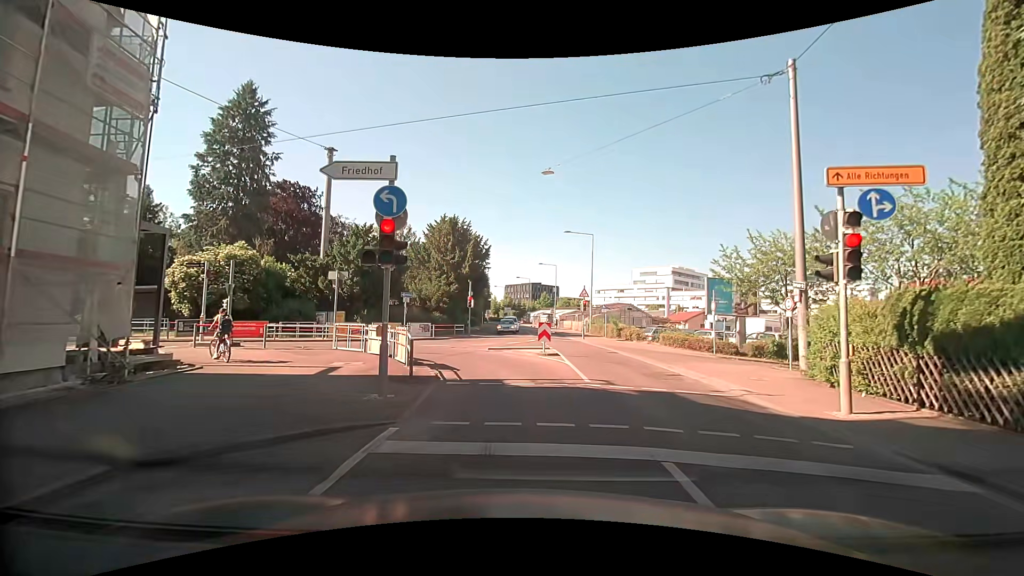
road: tertiary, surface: asphalt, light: Day
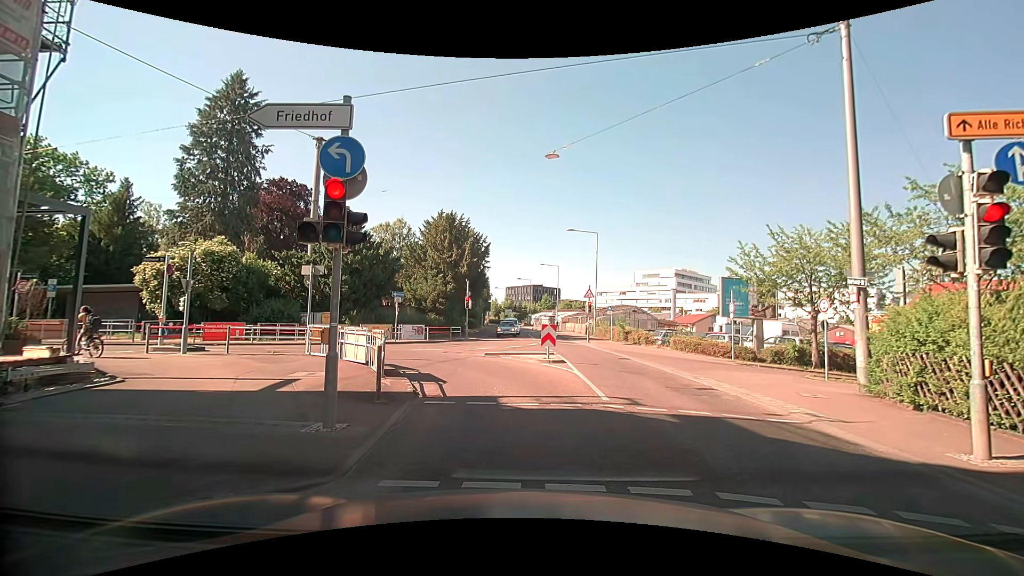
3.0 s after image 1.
(-0.1, +2.3) m; -3°
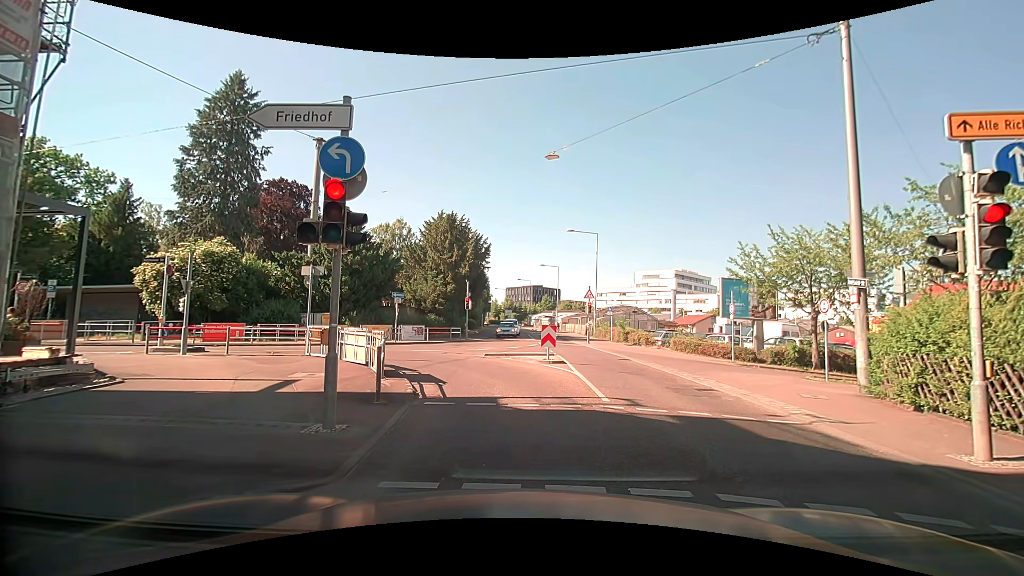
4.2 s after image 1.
(0.0, 0.0) m; 0°
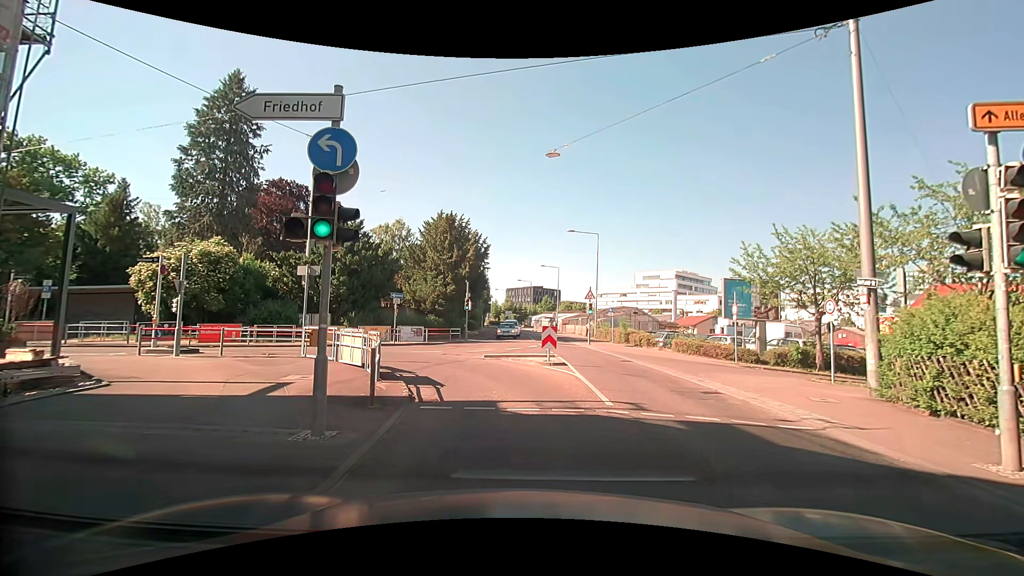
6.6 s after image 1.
(0.0, +0.3) m; 0°
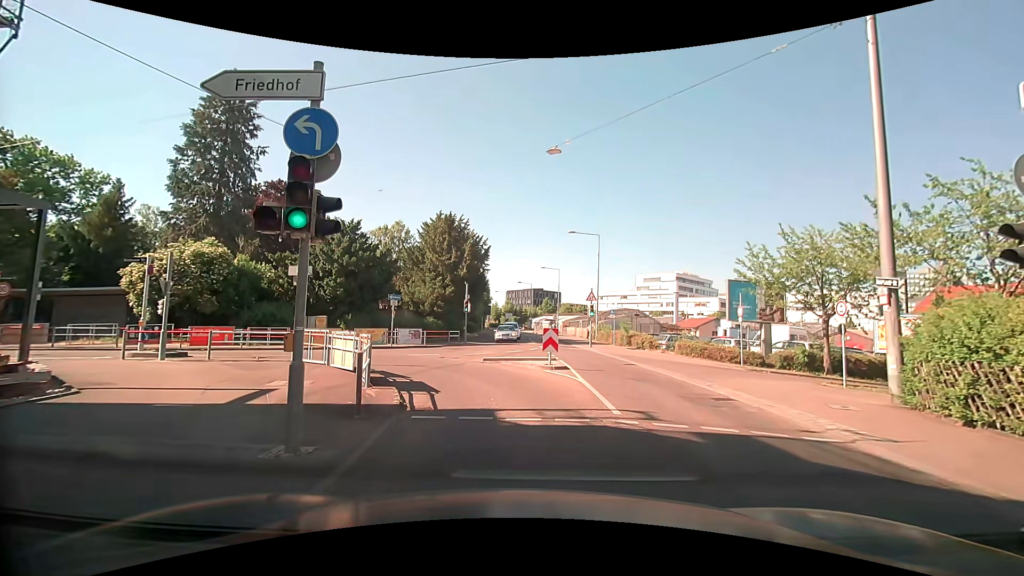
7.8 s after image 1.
(0.0, +0.7) m; 0°
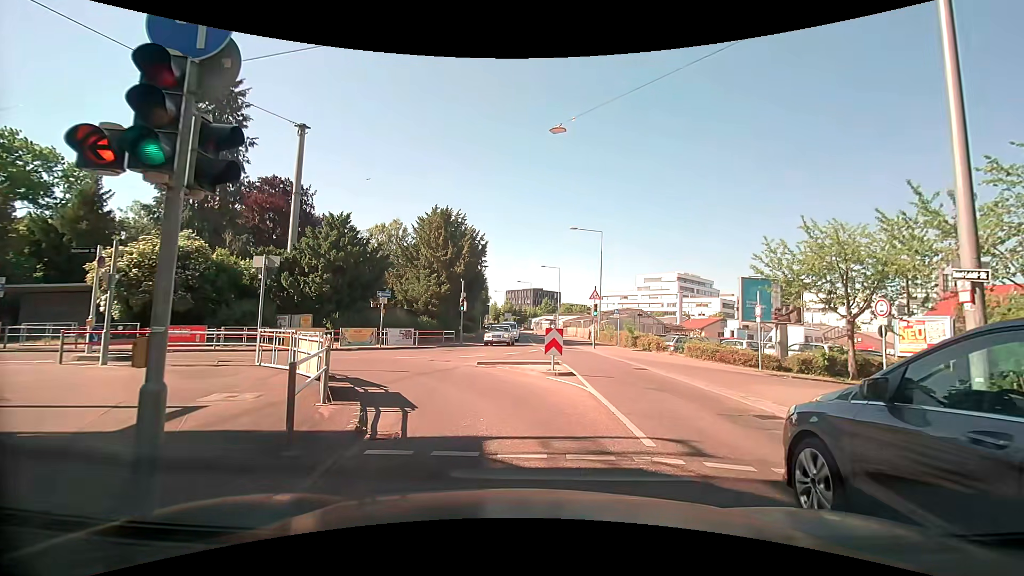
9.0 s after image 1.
(0.0, +2.2) m; +3°
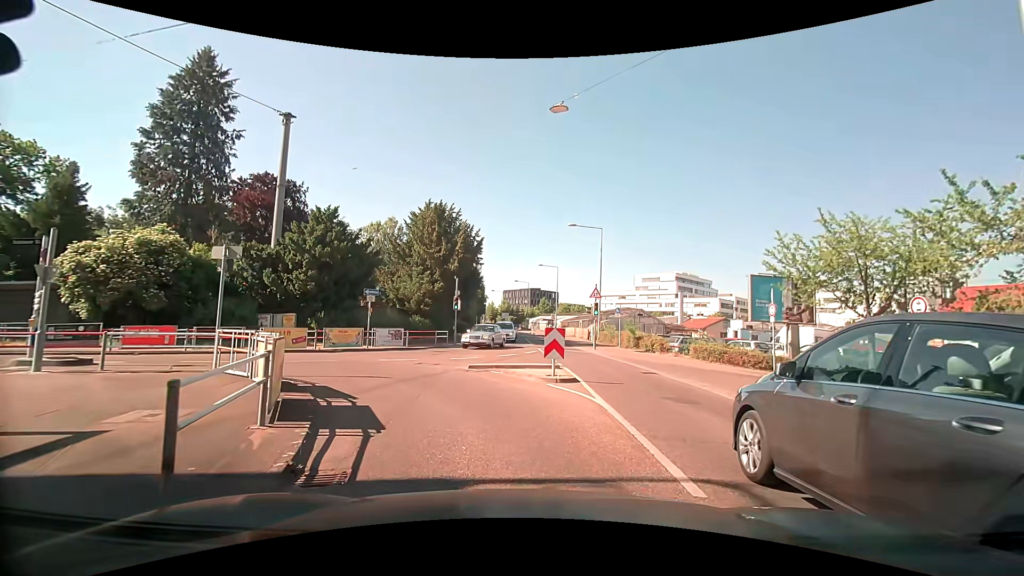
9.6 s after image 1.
(-0.1, +1.8) m; 0°
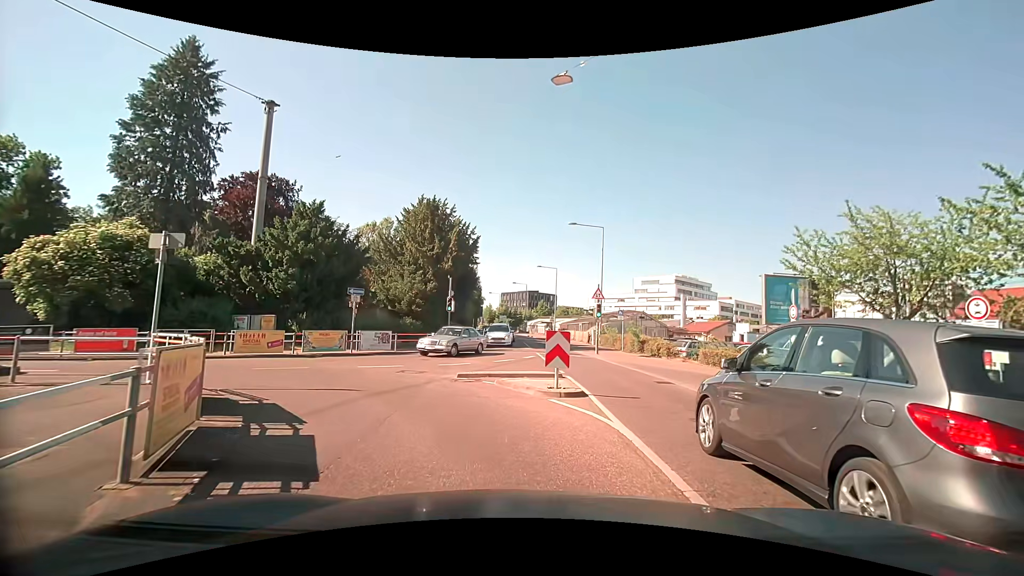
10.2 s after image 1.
(0.0, +2.0) m; -2°
(-1, +10) (-7, +17) (-17, +17) (-27, +15) (-37, +14) (-47, +14) (-57, +13) (-67, +12) (-77, +12) (-87, +11) m
